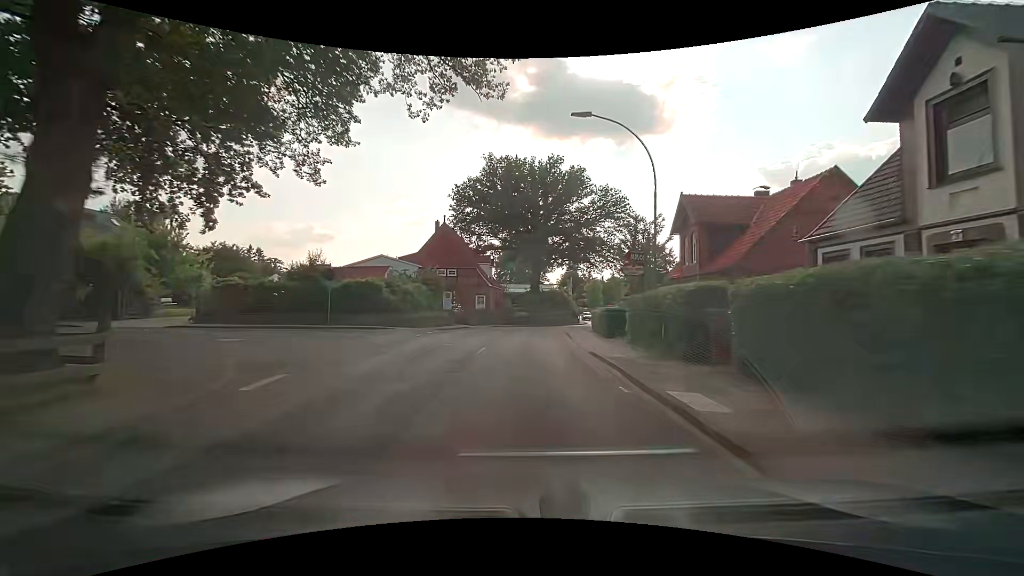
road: residential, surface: asphalt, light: Day
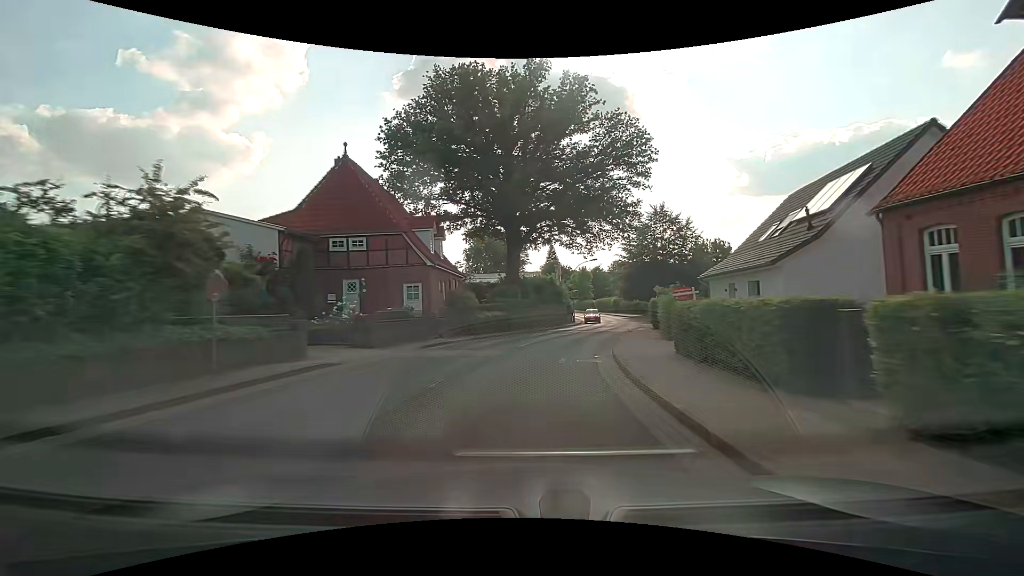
(+0.1, +23.3) m; +2°
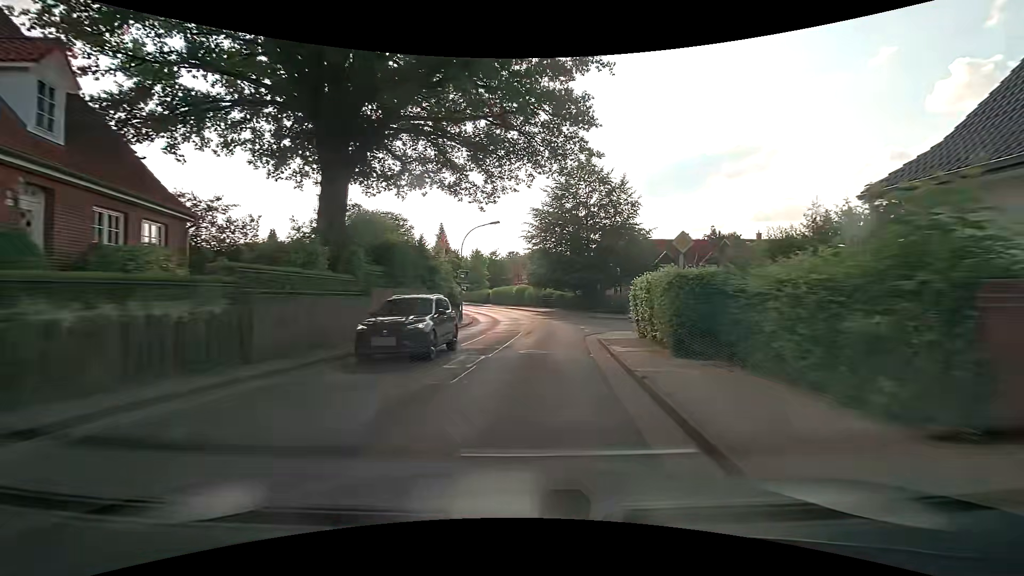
(+2.4, +23.2) m; +13°
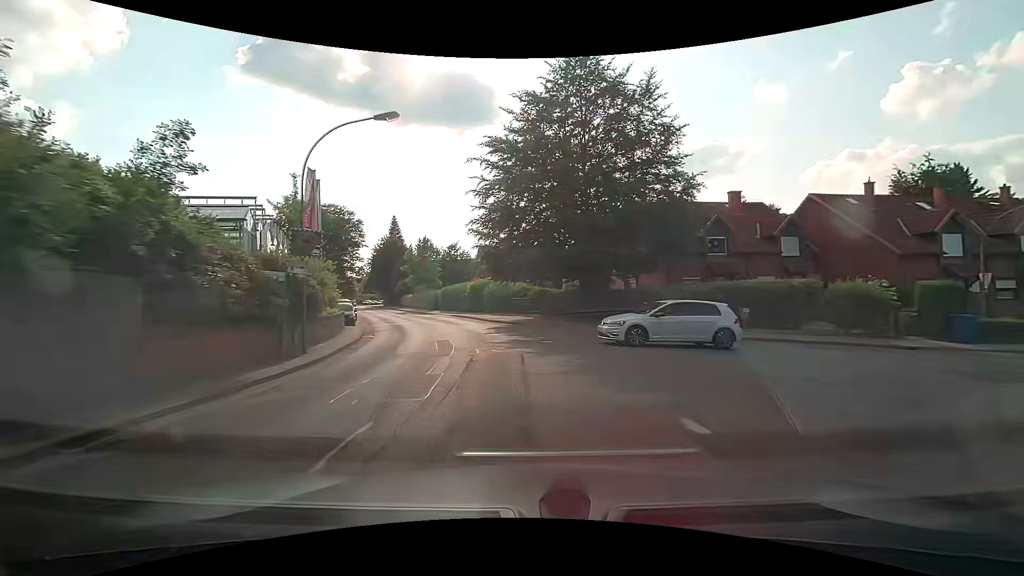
(+1.1, +23.3) m; +4°
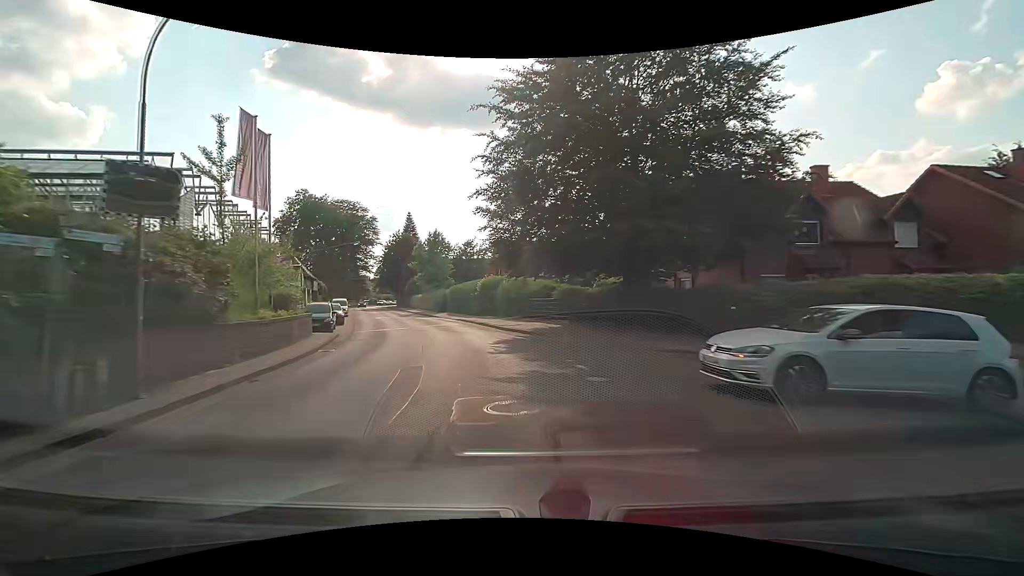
(-0.2, +7.7) m; -2°
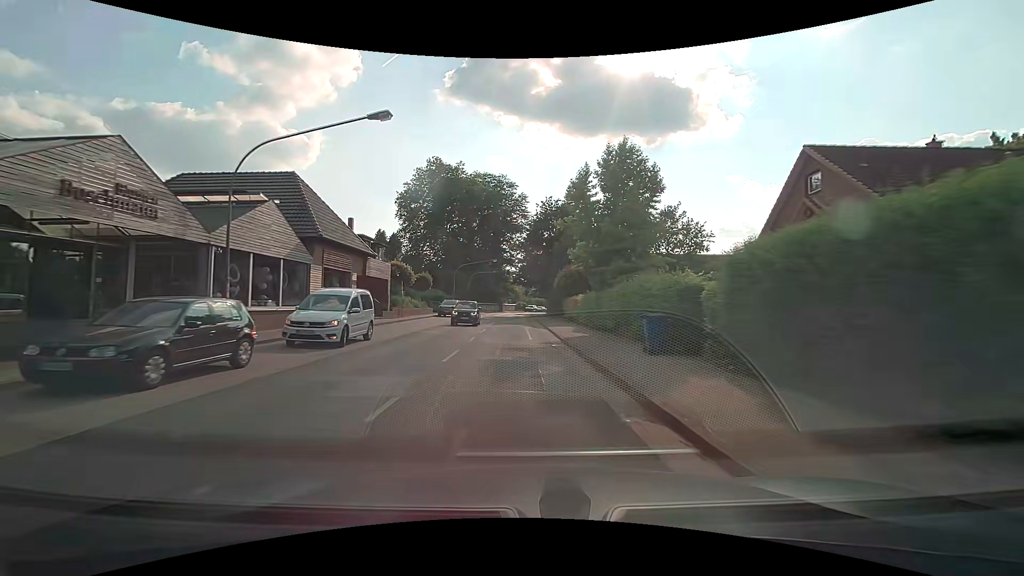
(-7.6, +36.8) m; -18°
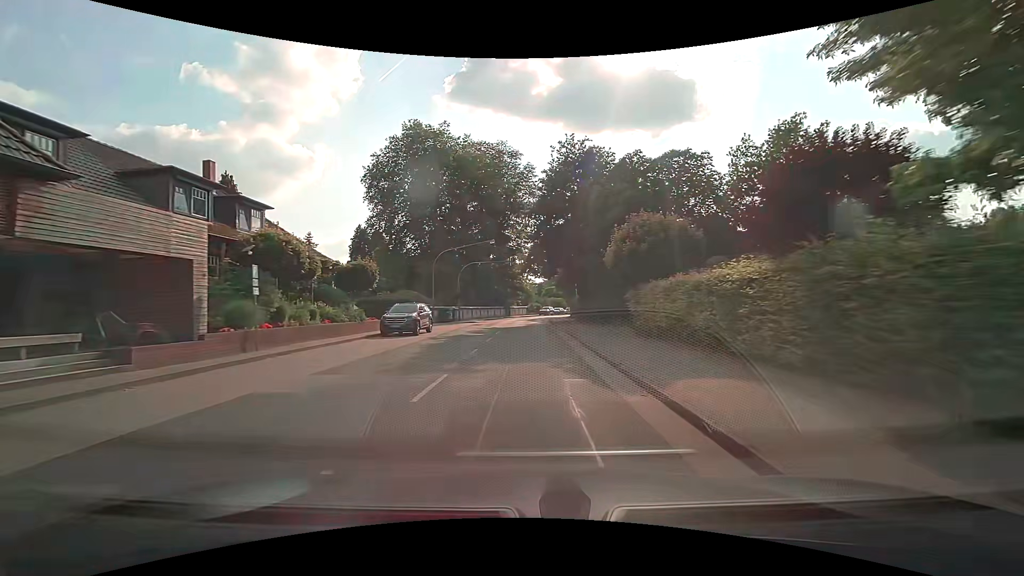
(-0.7, +22.7) m; -2°
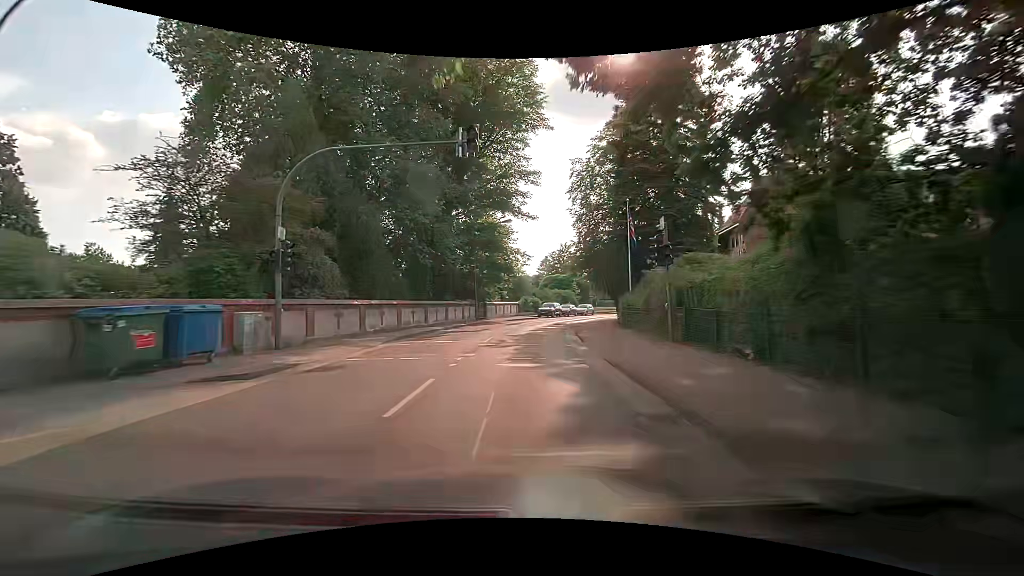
(+0.2, +37.0) m; +1°
(0, +10) (0, +20) (+1, +30) (+3, +40) (+5, +50) (+9, +59) (+14, +68) (+18, +76) (+23, +85) (+26, +95) m
